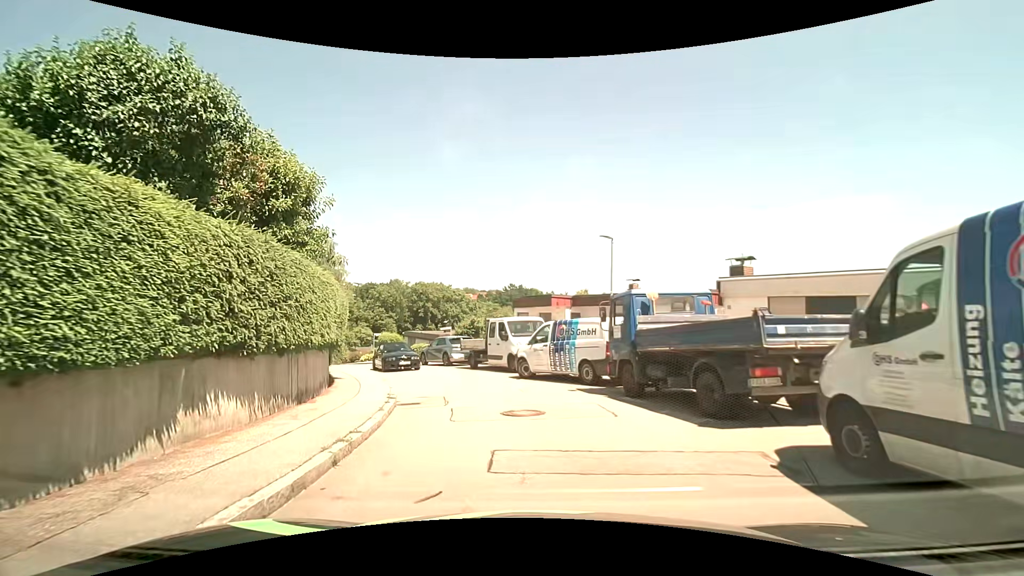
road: residential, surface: asphalt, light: Day
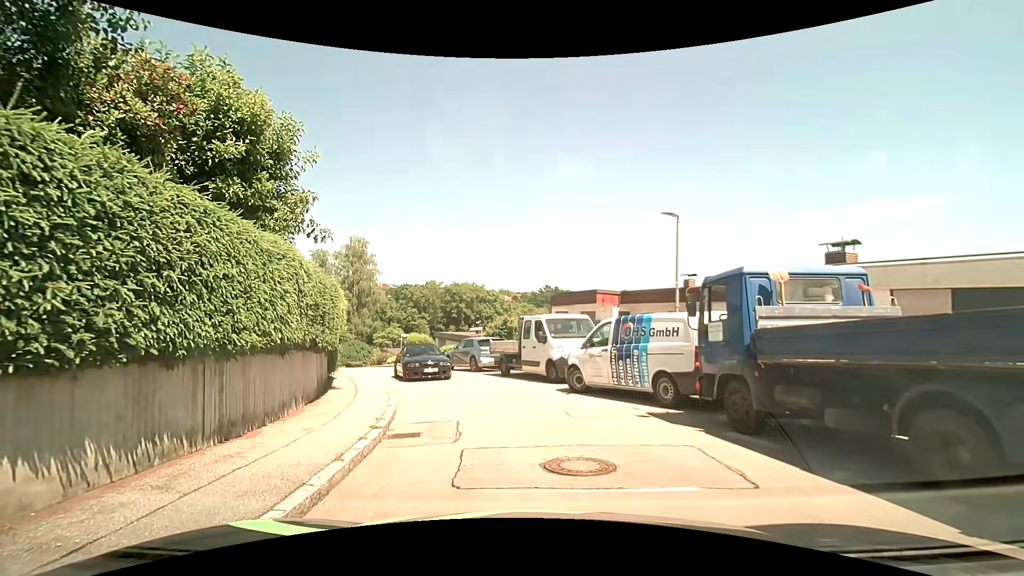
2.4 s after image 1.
(-0.1, +3.5) m; -2°
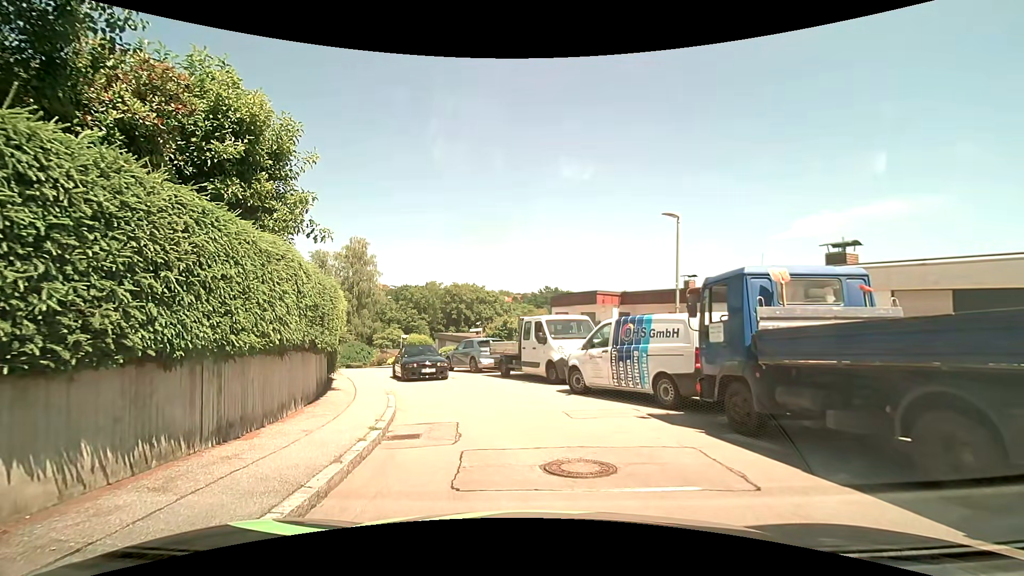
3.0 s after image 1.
(0.0, 0.0) m; 0°
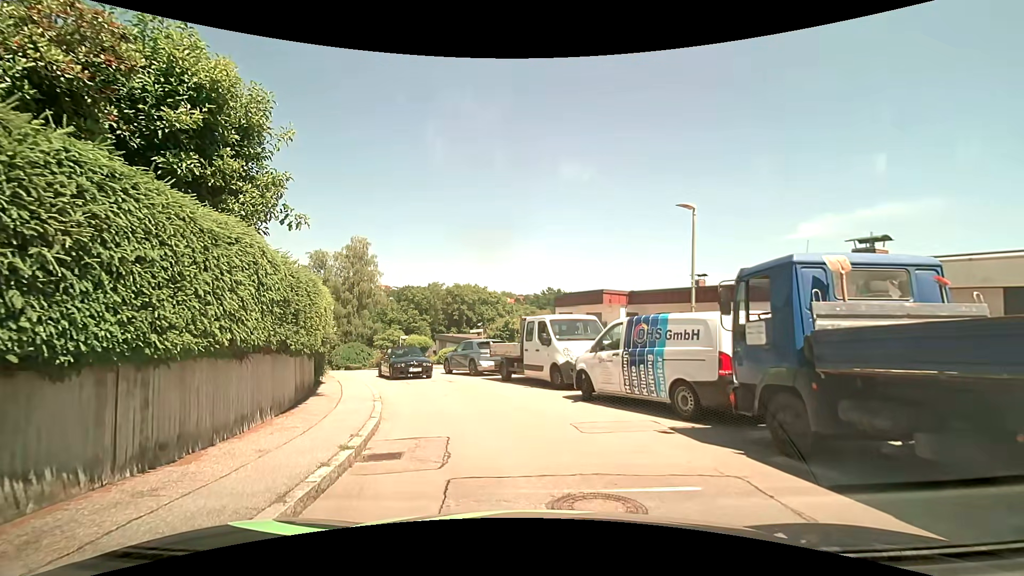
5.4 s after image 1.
(0.0, +1.3) m; 0°
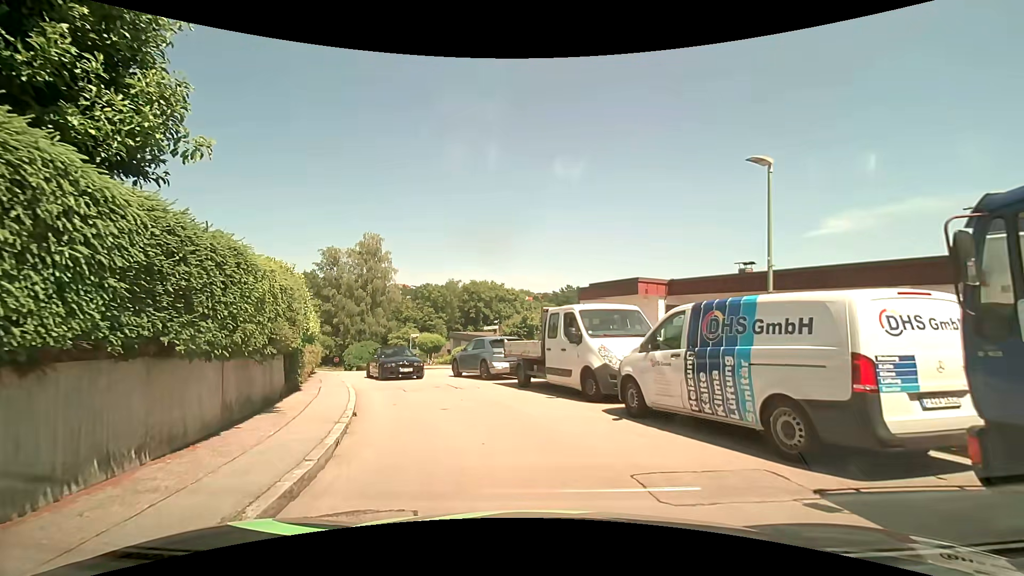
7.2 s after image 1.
(-0.1, +3.5) m; 0°
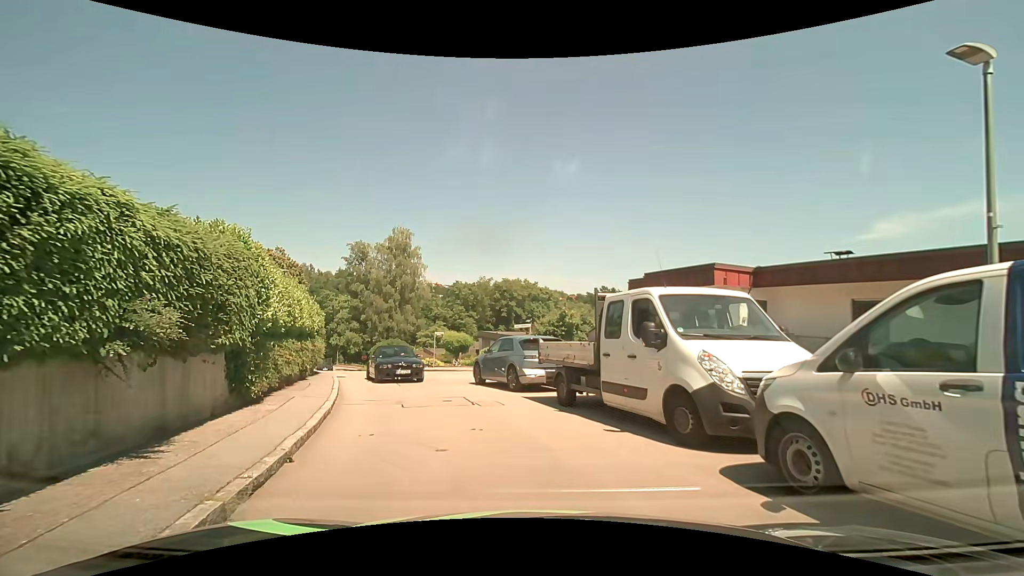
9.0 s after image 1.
(-0.4, +4.1) m; -7°
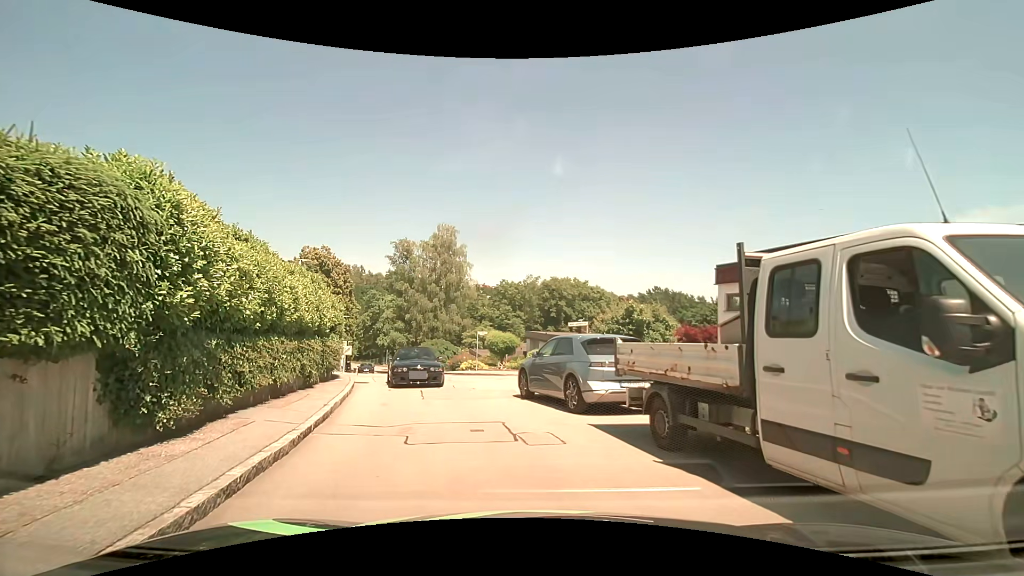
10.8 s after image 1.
(-0.2, +4.0) m; -6°
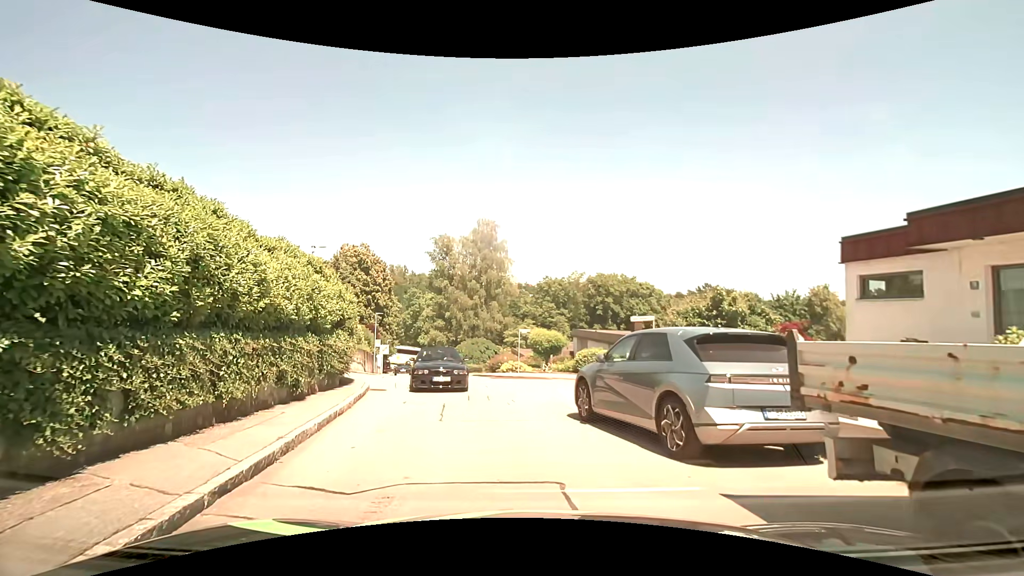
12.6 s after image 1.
(-0.2, +3.8) m; -5°
